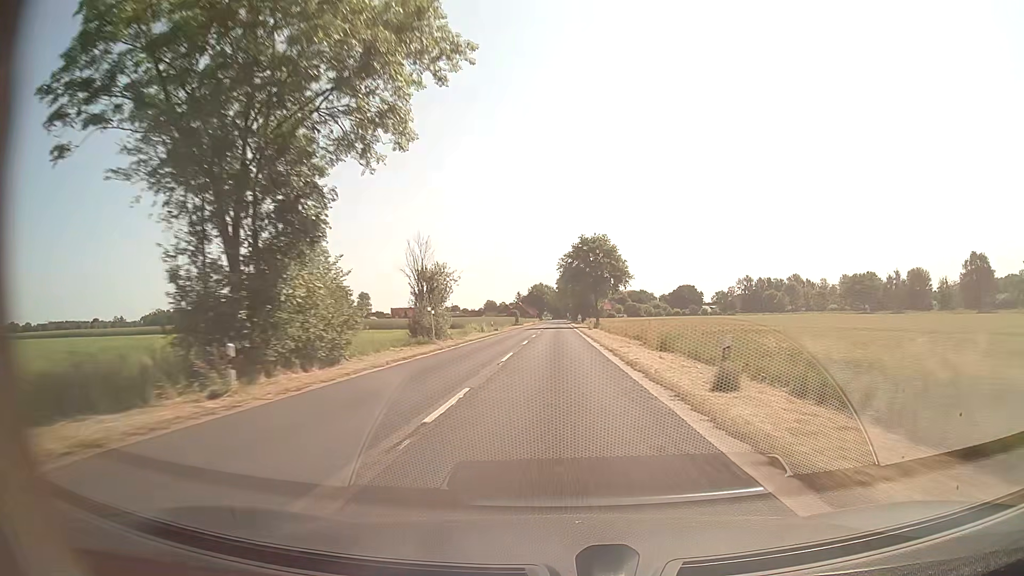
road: secondary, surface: asphalt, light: Day
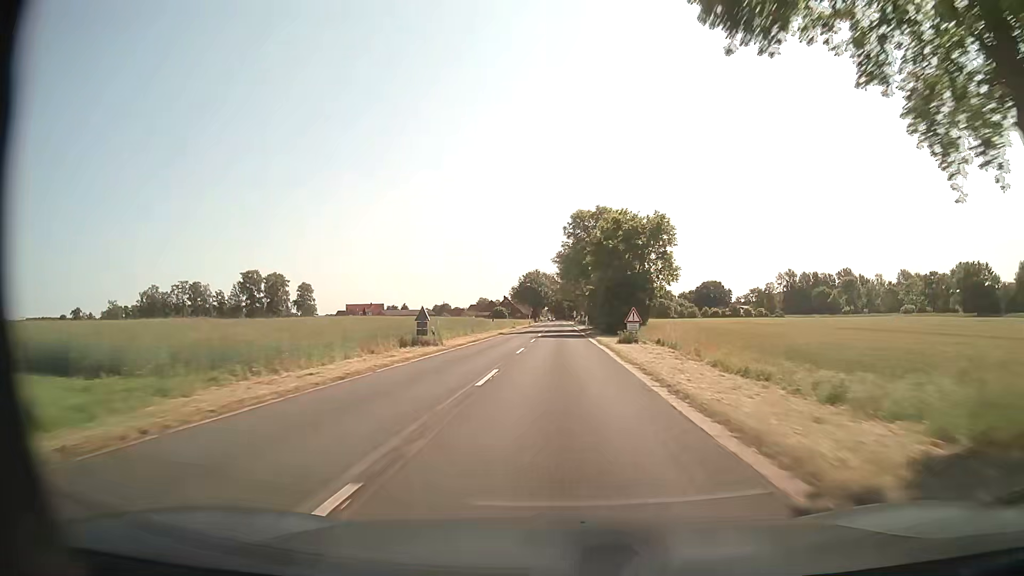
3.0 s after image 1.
(+0.1, +79.6) m; 0°
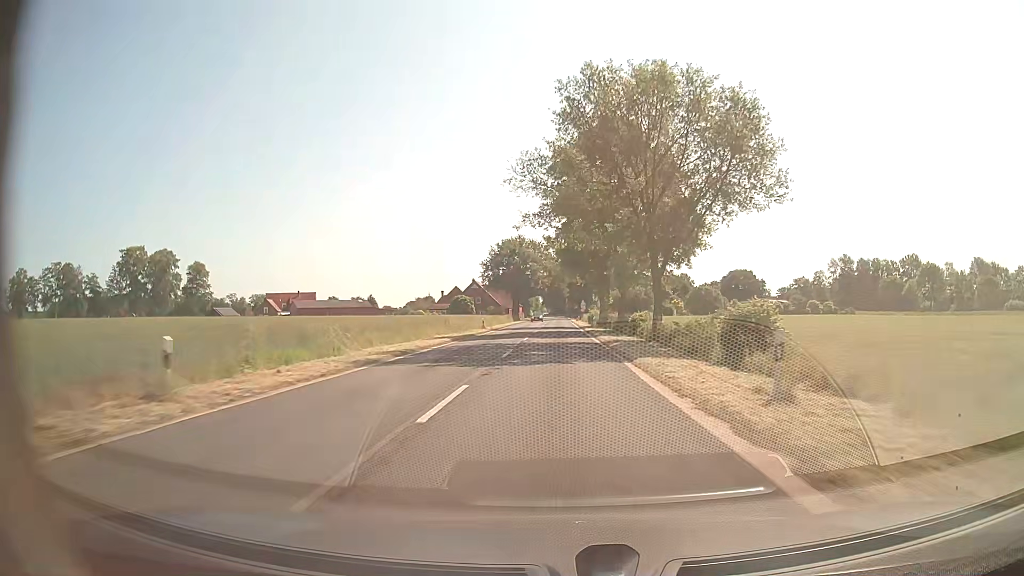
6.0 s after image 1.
(+0.2, +76.9) m; 0°
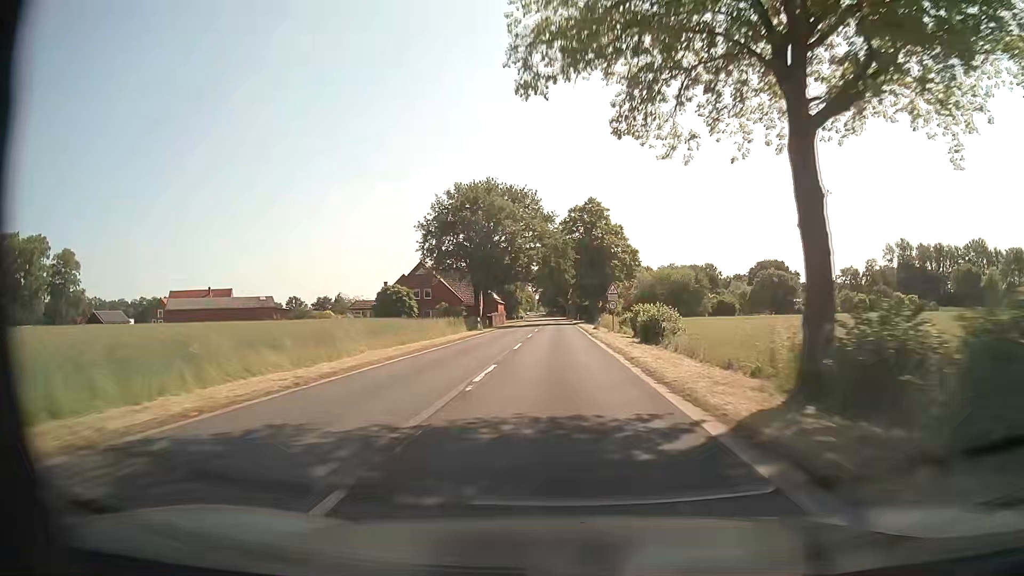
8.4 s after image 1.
(+0.1, +54.7) m; 0°
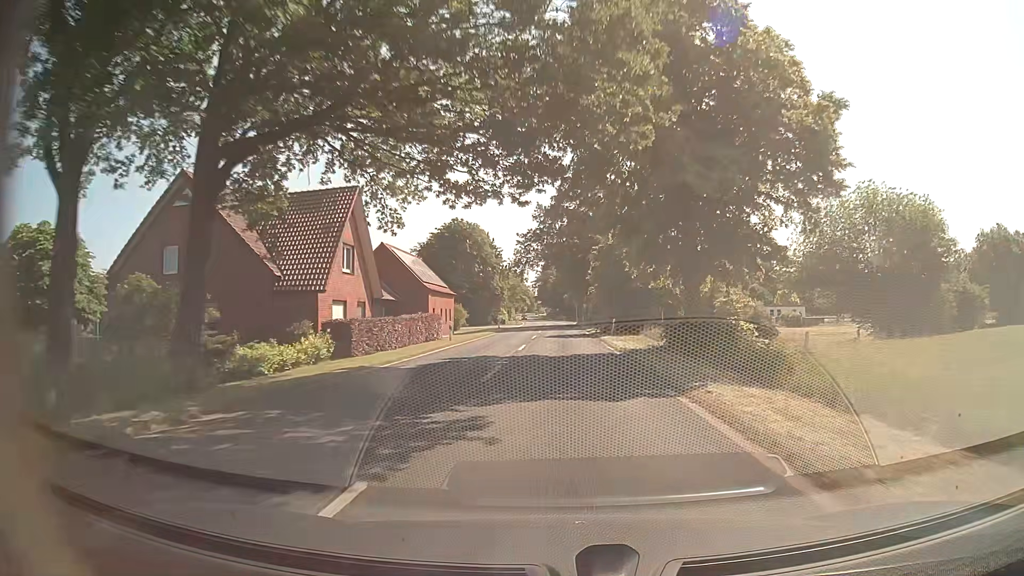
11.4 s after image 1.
(-0.2, +59.4) m; 0°
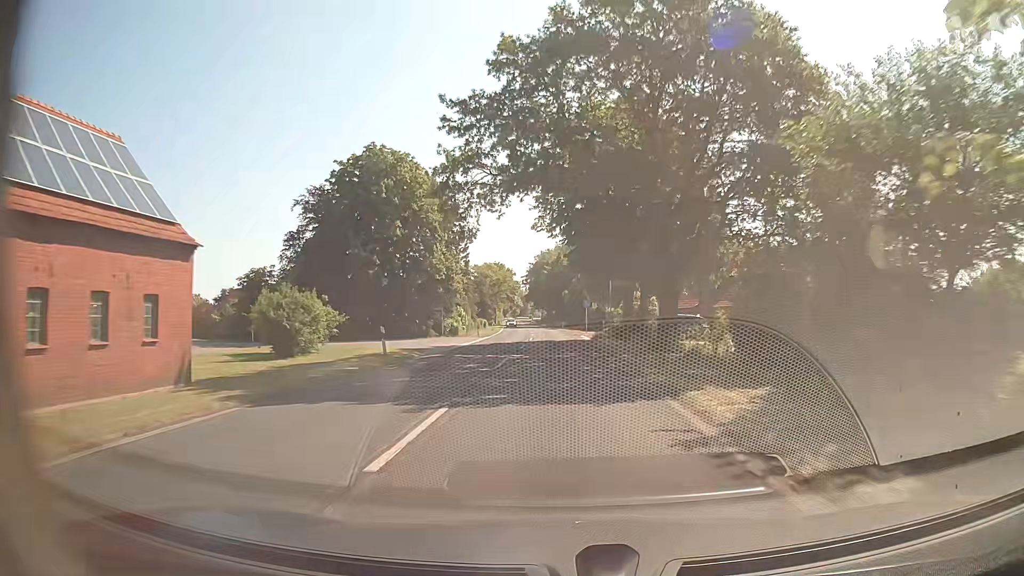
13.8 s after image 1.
(+0.3, +43.4) m; 0°
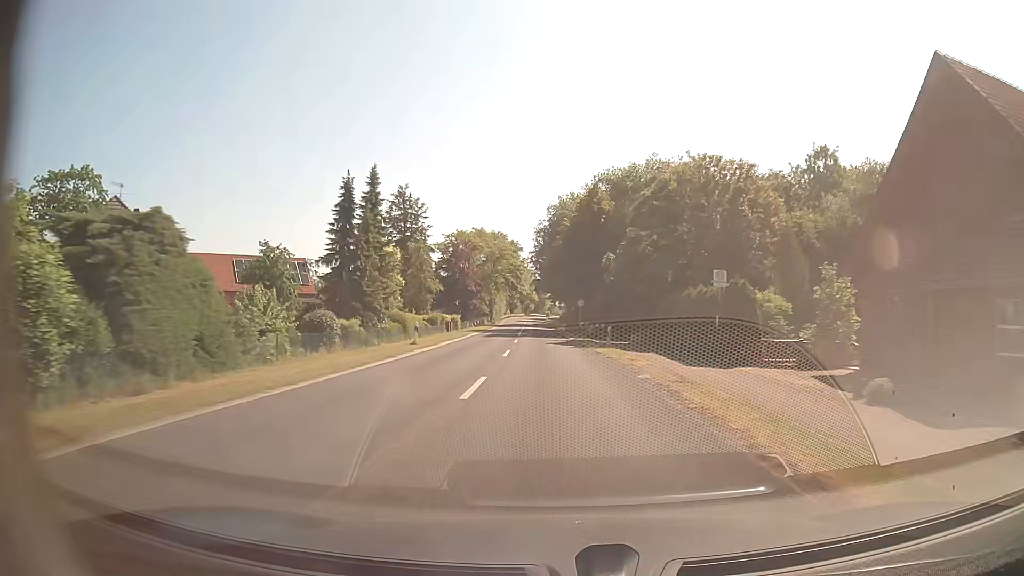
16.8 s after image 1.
(-0.4, +55.5) m; -1°
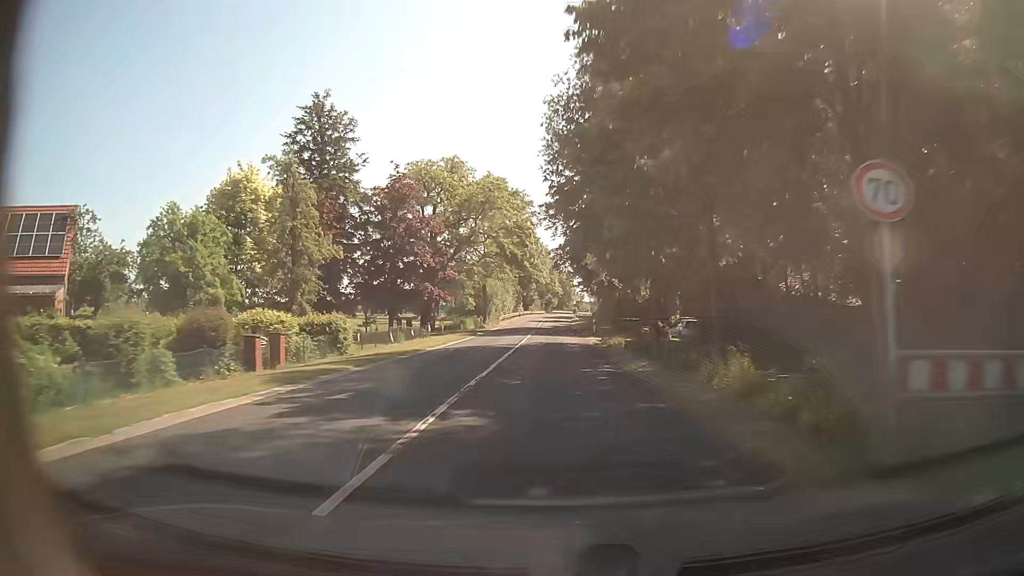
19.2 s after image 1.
(-1.1, +44.9) m; -2°
(0, +10) (0, +20) (0, +30) (-1, +40) (-1, +50) (-1, +60) (-1, +70) (-1, +80) (-1, +90) (-1, +100) m
